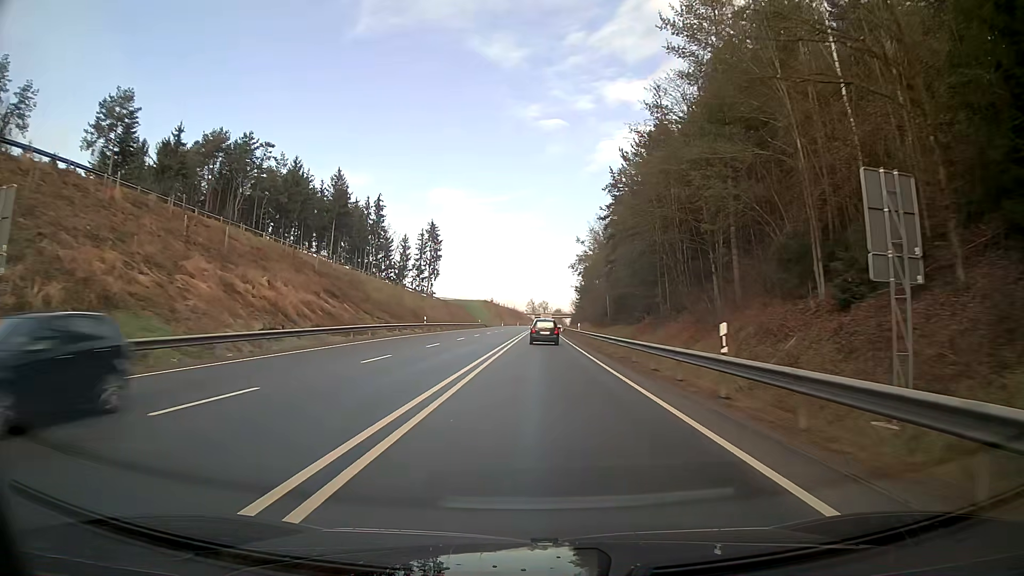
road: primary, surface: asphalt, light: Day
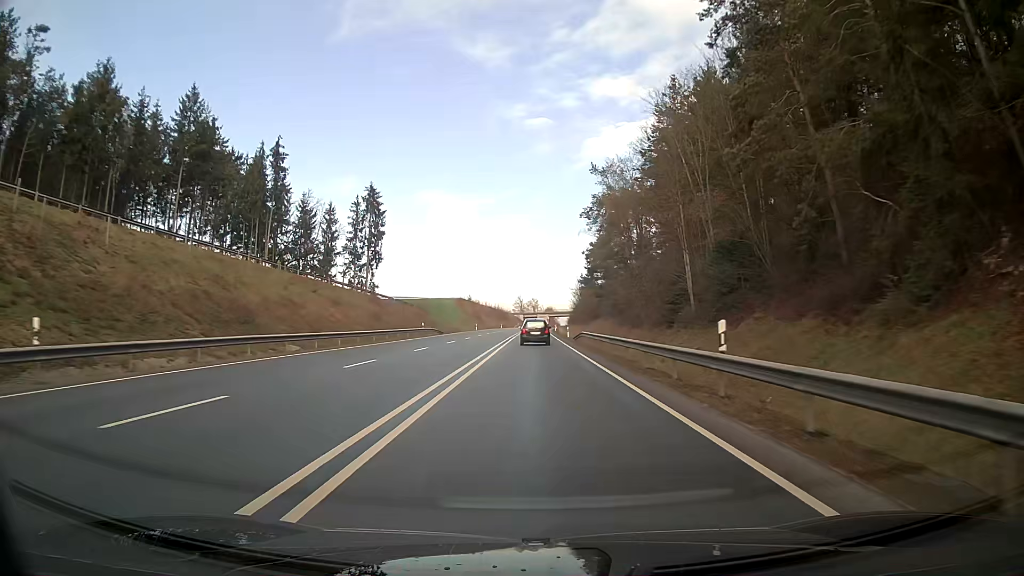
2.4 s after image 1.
(+0.4, +48.8) m; +1°
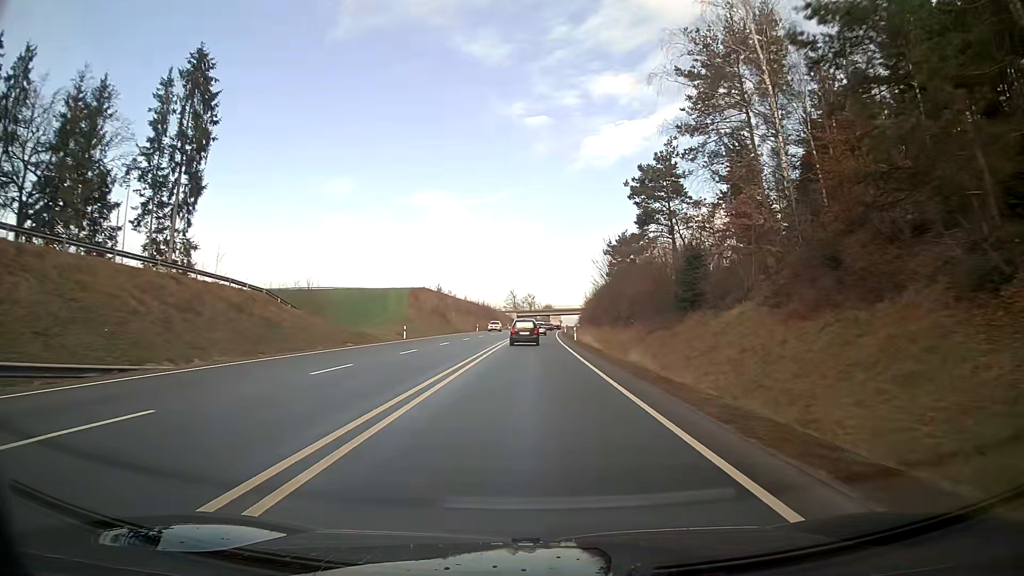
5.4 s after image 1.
(+0.2, +61.9) m; 0°
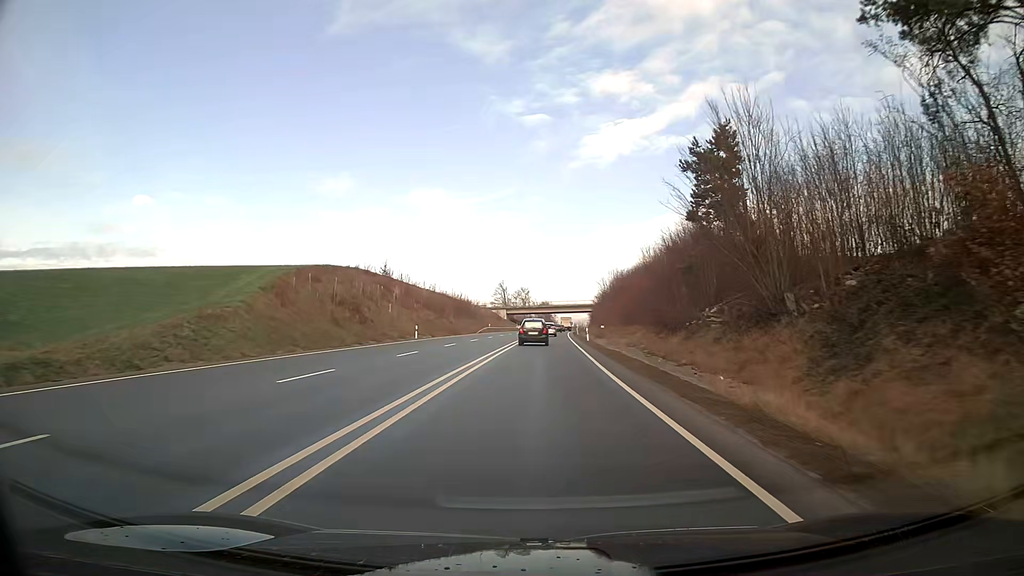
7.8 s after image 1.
(+0.2, +50.5) m; +1°
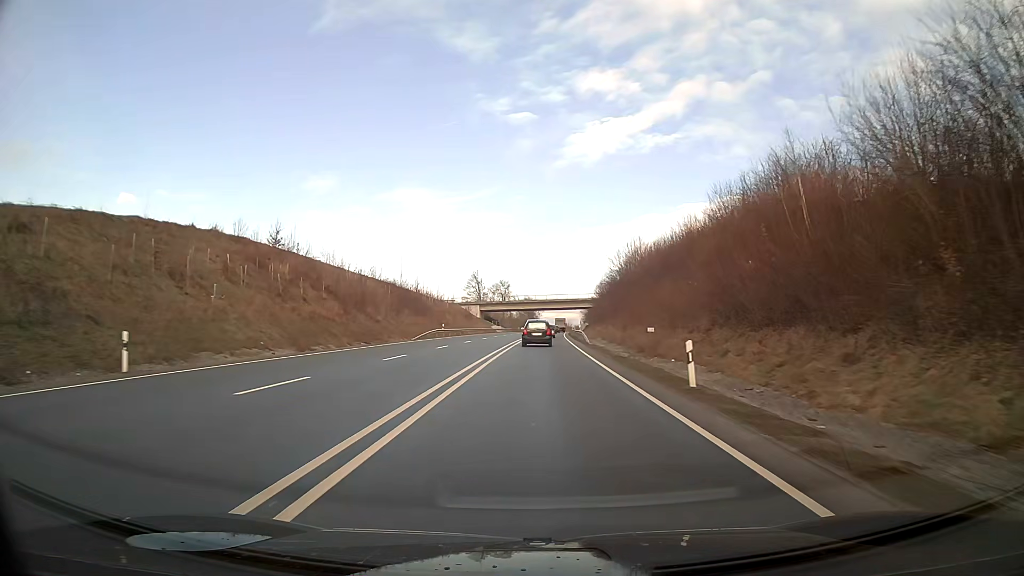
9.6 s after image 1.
(+0.5, +38.3) m; +2°
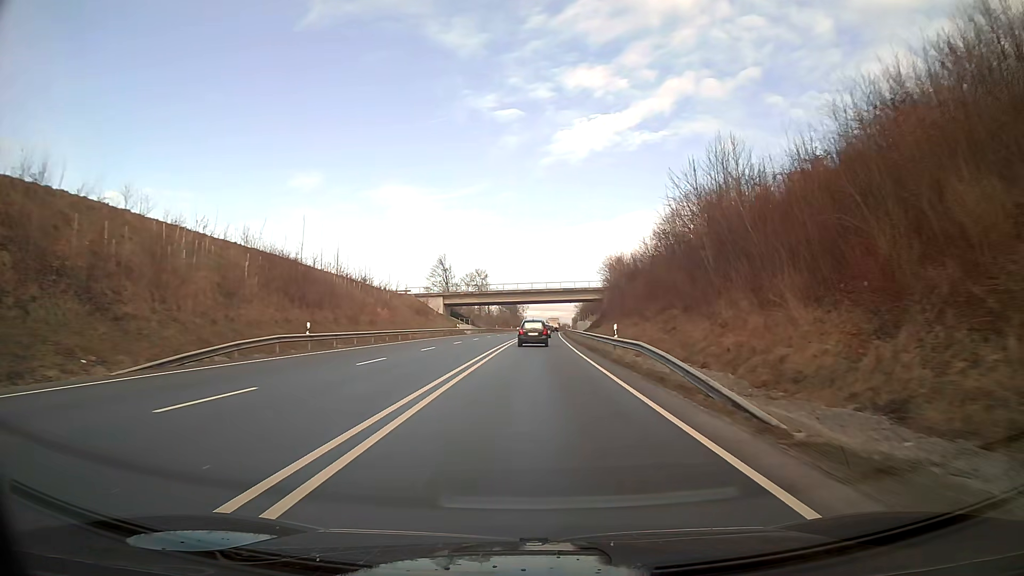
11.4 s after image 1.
(+0.4, +38.5) m; +1°
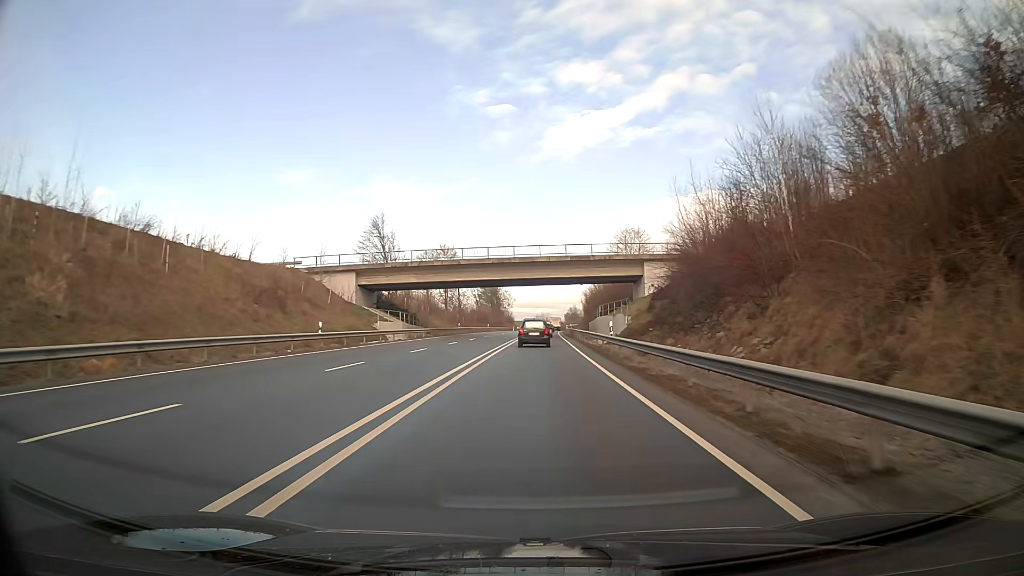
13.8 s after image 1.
(+0.4, +50.7) m; +1°
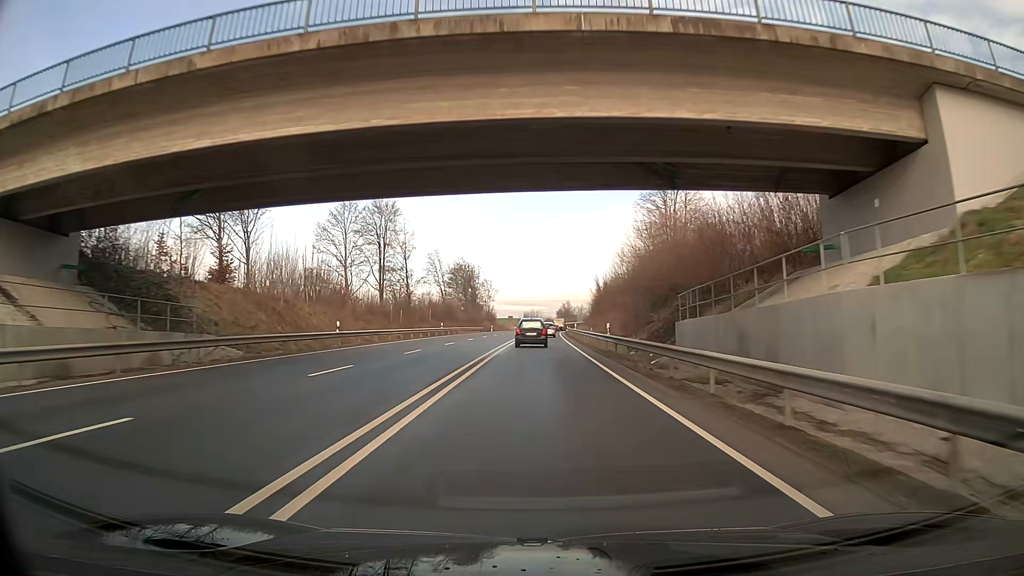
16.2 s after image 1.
(+0.4, +49.4) m; +1°
